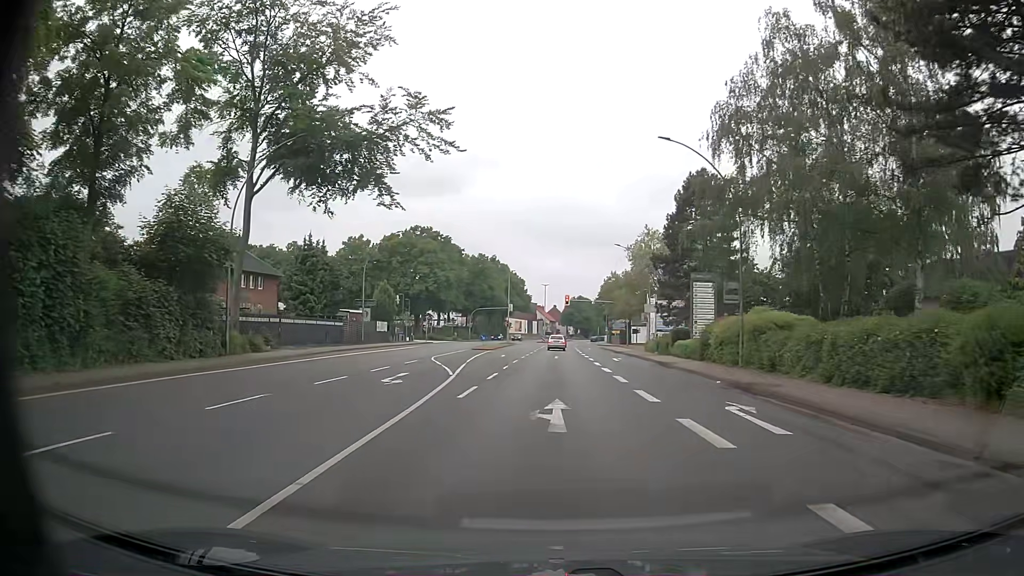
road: primary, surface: asphalt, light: Day
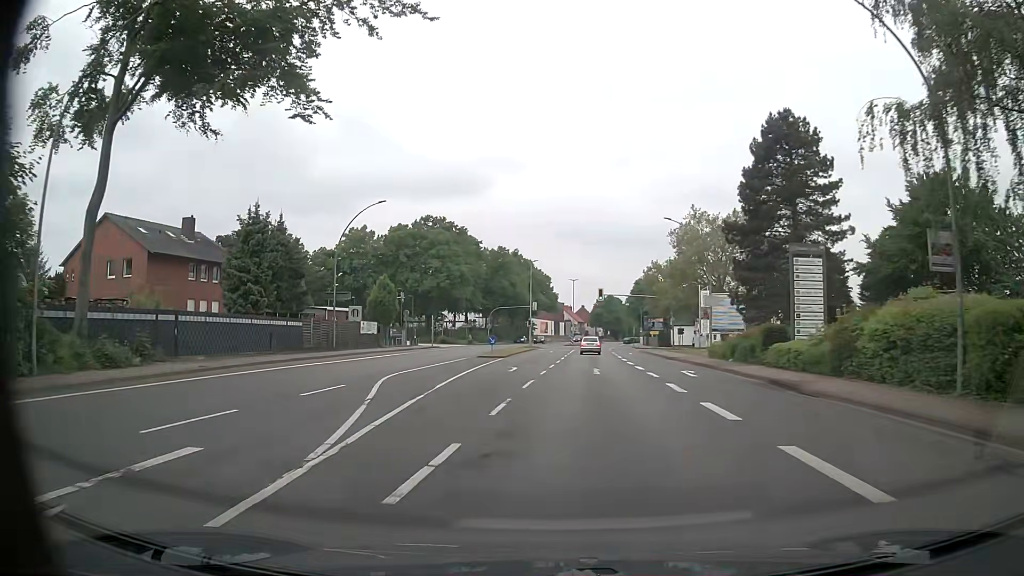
(-0.3, +14.9) m; -3°
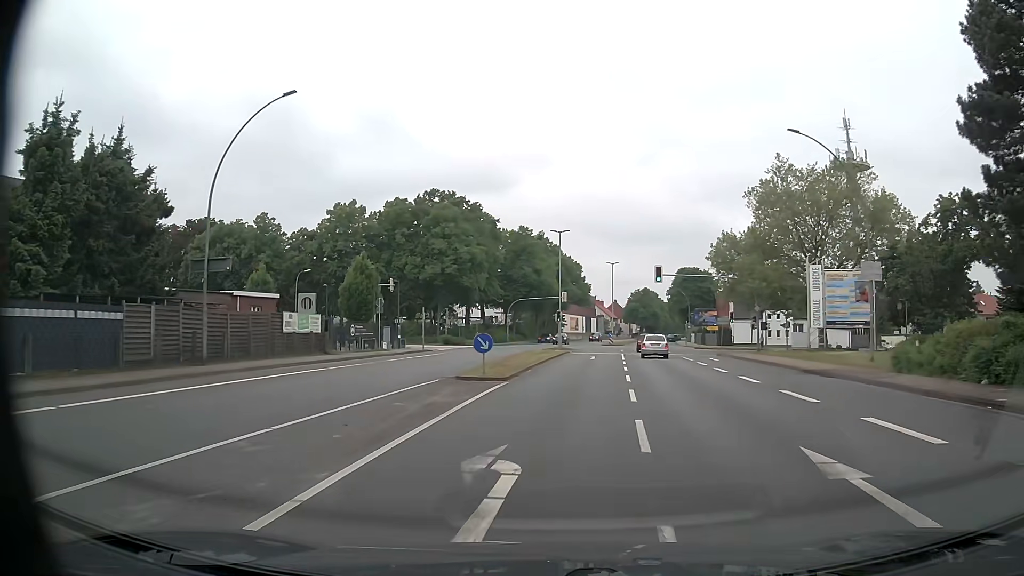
(-0.6, +21.4) m; -3°
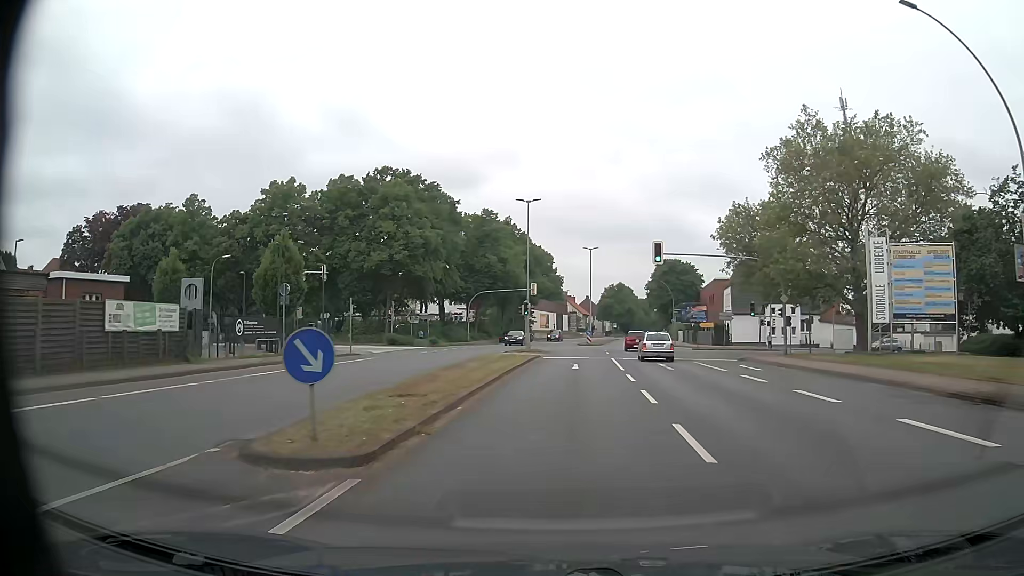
(+0.2, +12.7) m; +2°
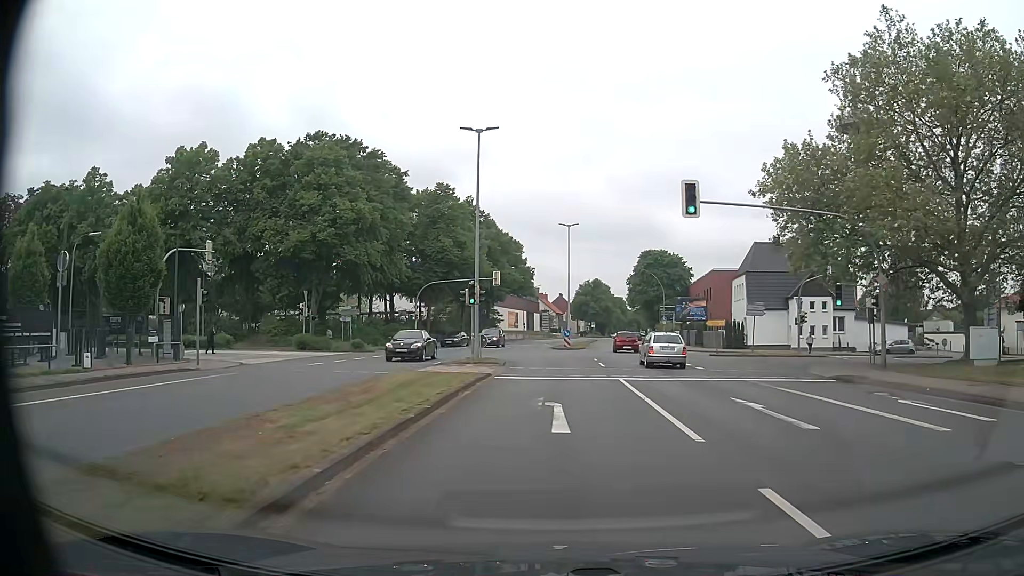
(+0.5, +16.2) m; +3°
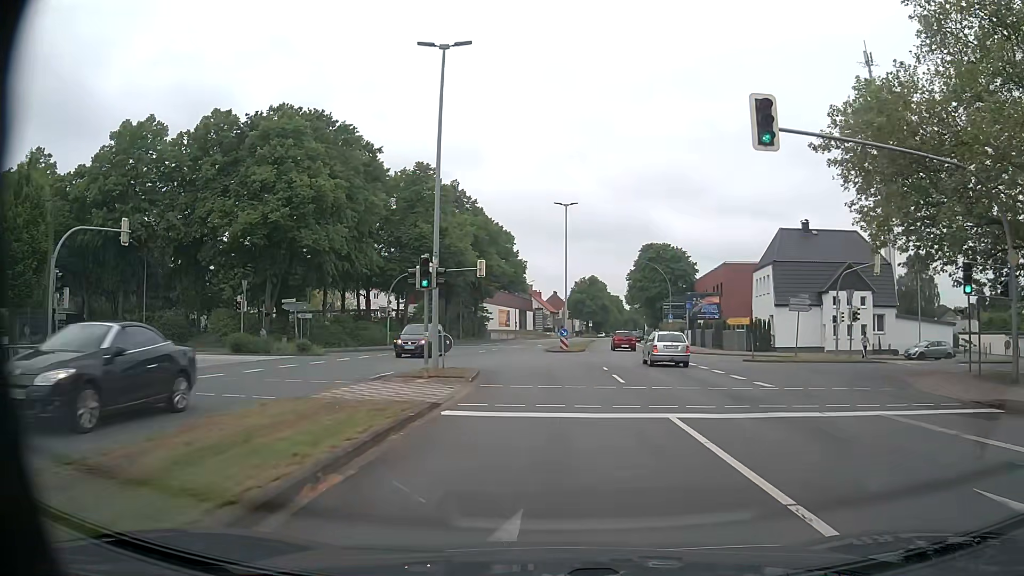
(+0.1, +9.0) m; 0°
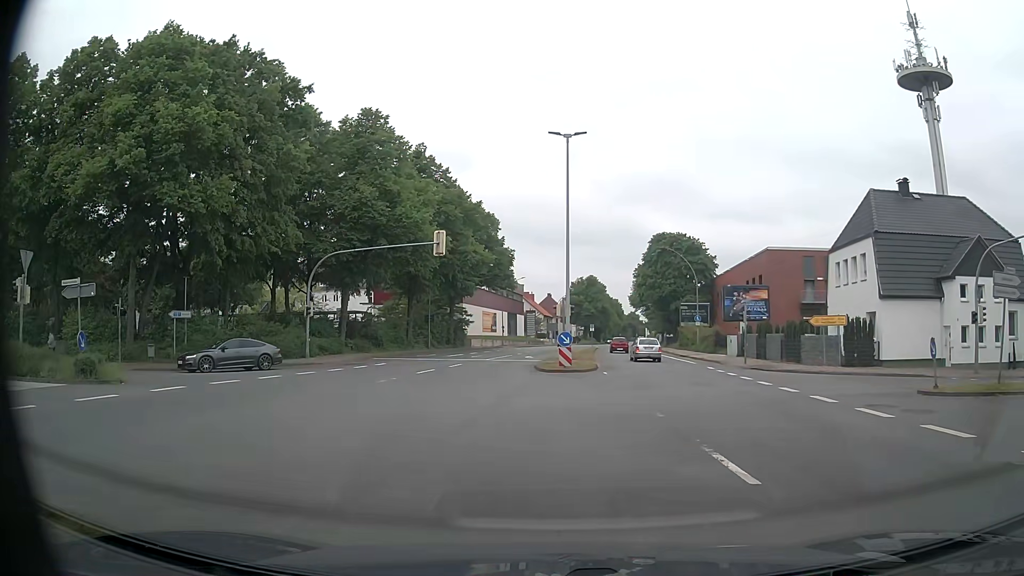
(+0.3, +18.1) m; +1°
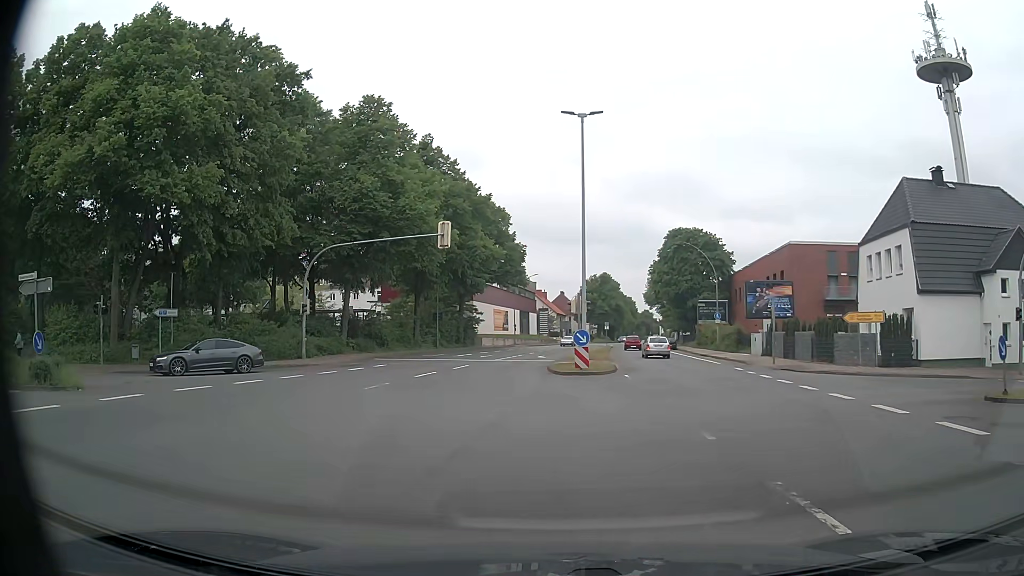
(0.0, +2.7) m; -1°
(-2, +10) (-8, +17) (-18, +20) (-28, +19) (-38, +18) (-48, +18) (-58, +17) (-68, +17) (-78, +18) (-88, +18) m
